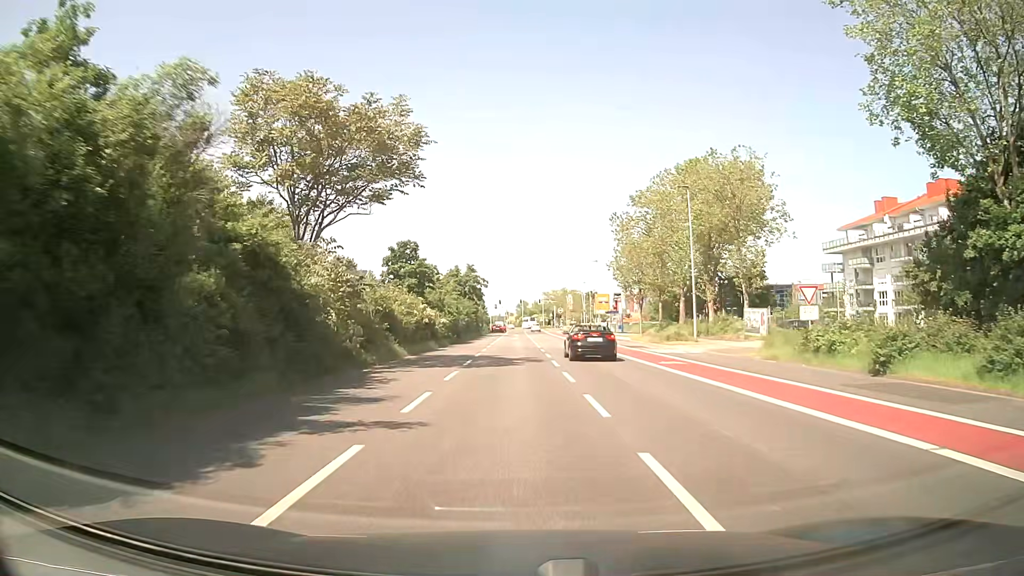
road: secondary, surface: asphalt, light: Day
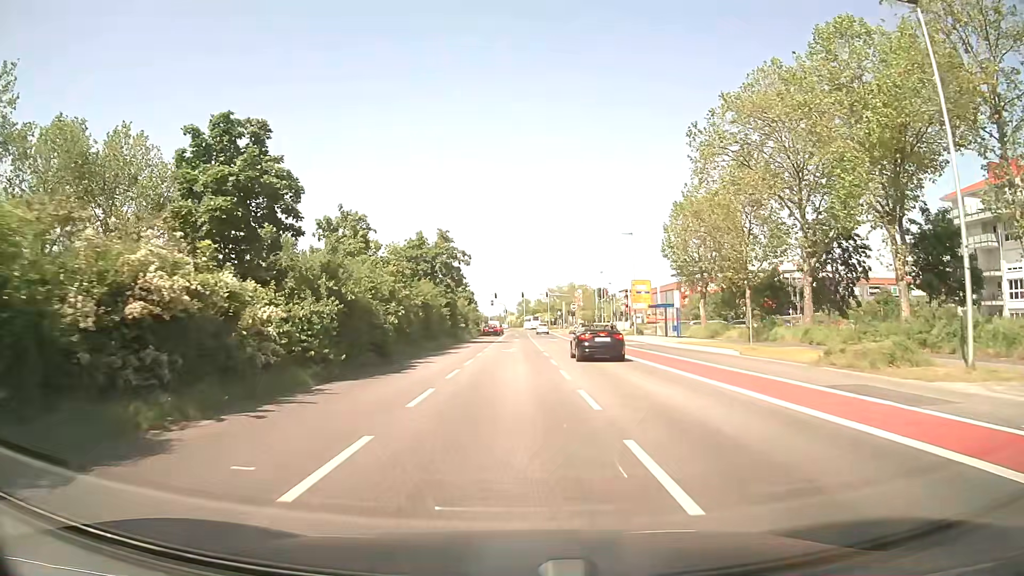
(0.0, +29.2) m; 0°
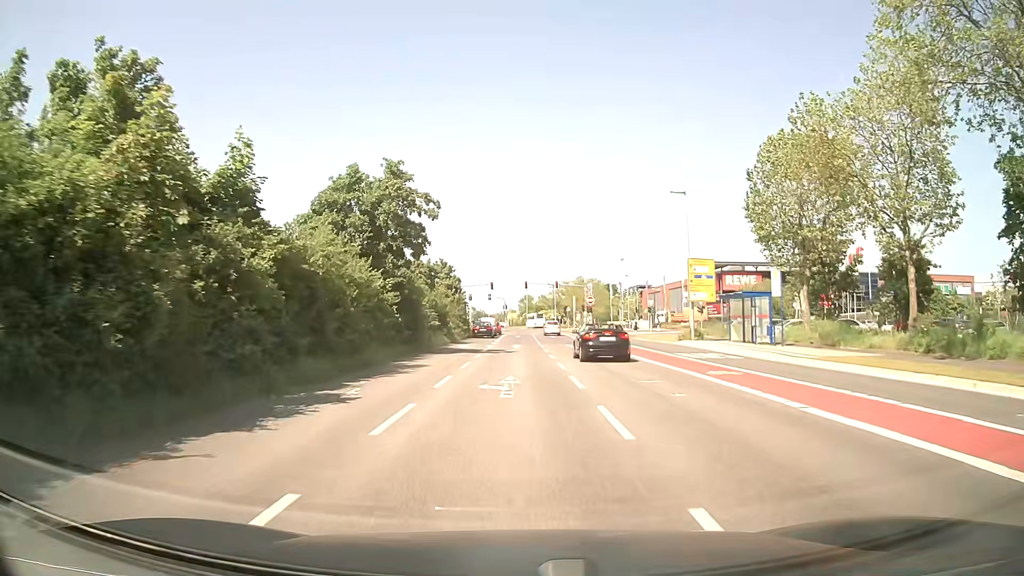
(0.0, +20.9) m; 0°
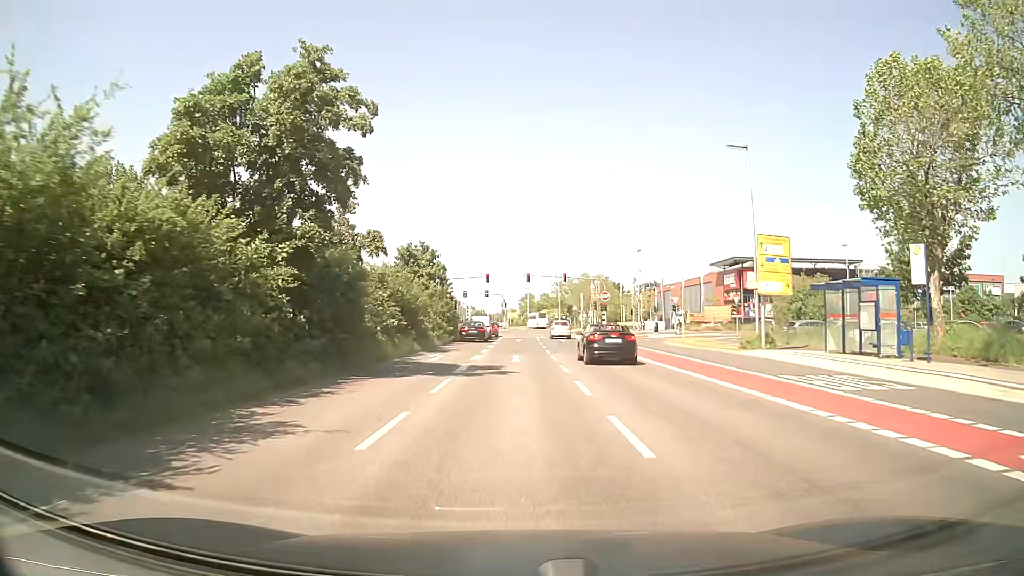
(0.0, +12.9) m; 0°
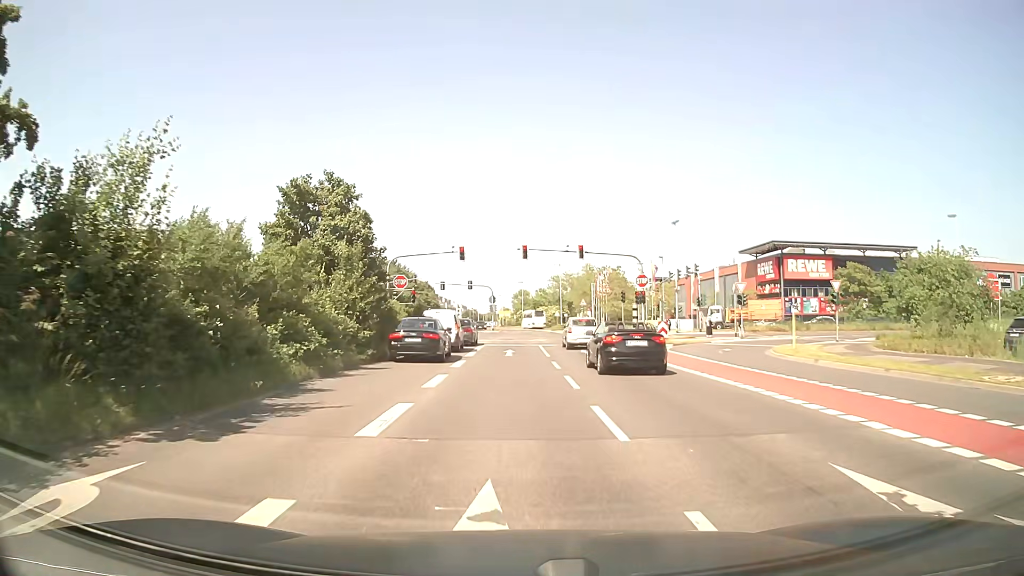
(+0.3, +23.0) m; +1°
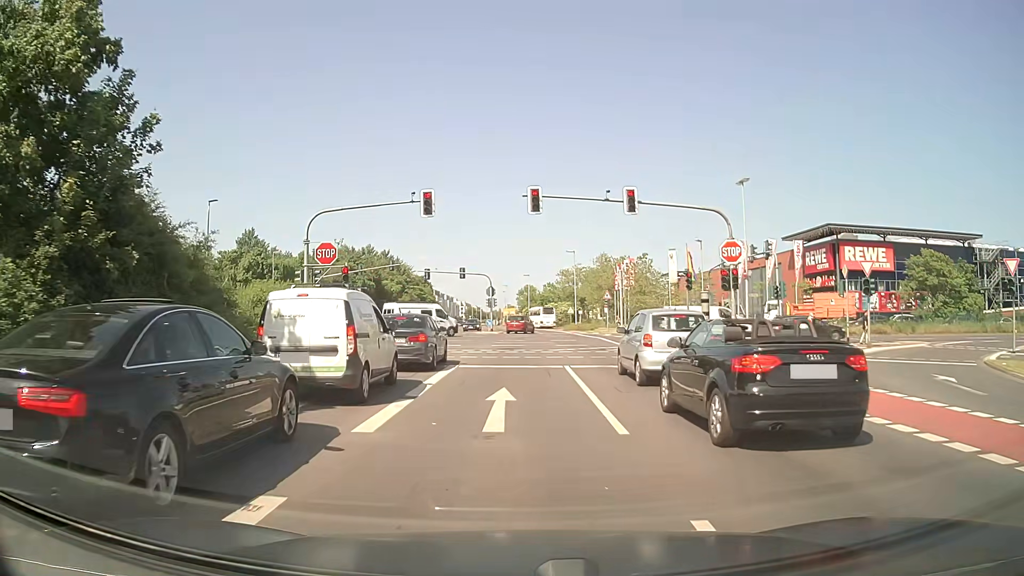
(0.0, +17.8) m; 0°
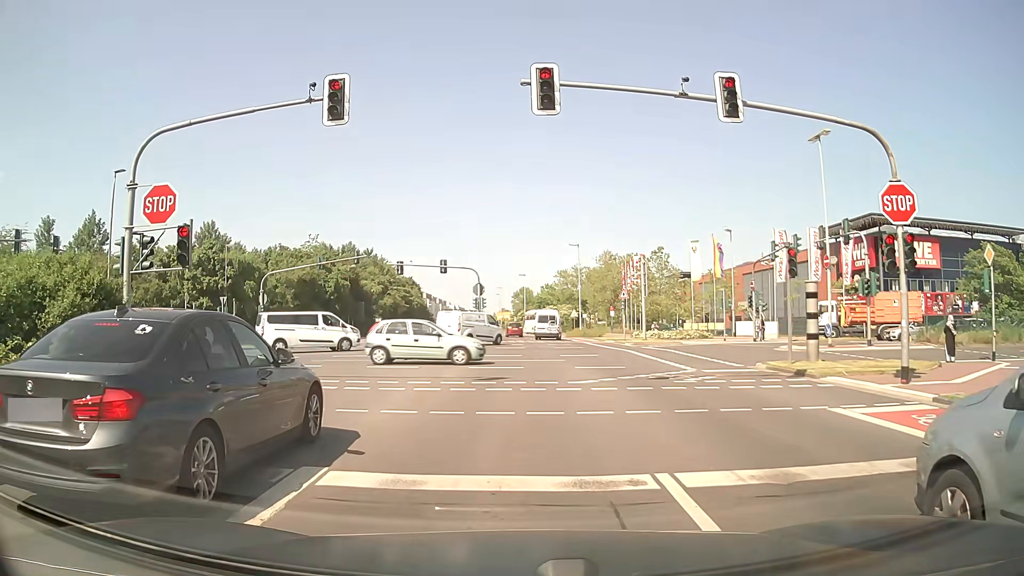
(0.0, +12.2) m; +1°
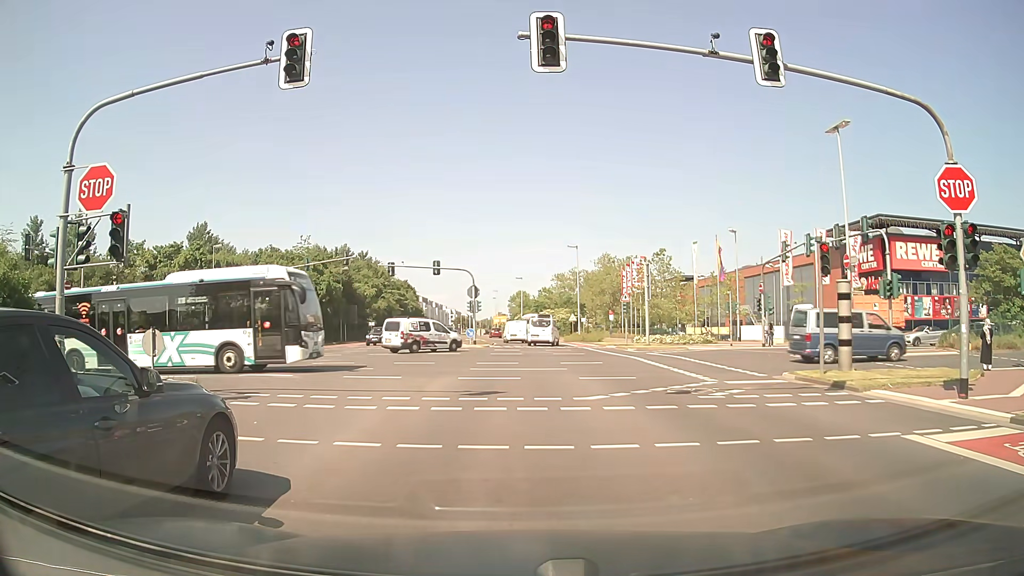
(0.0, +2.3) m; -1°
